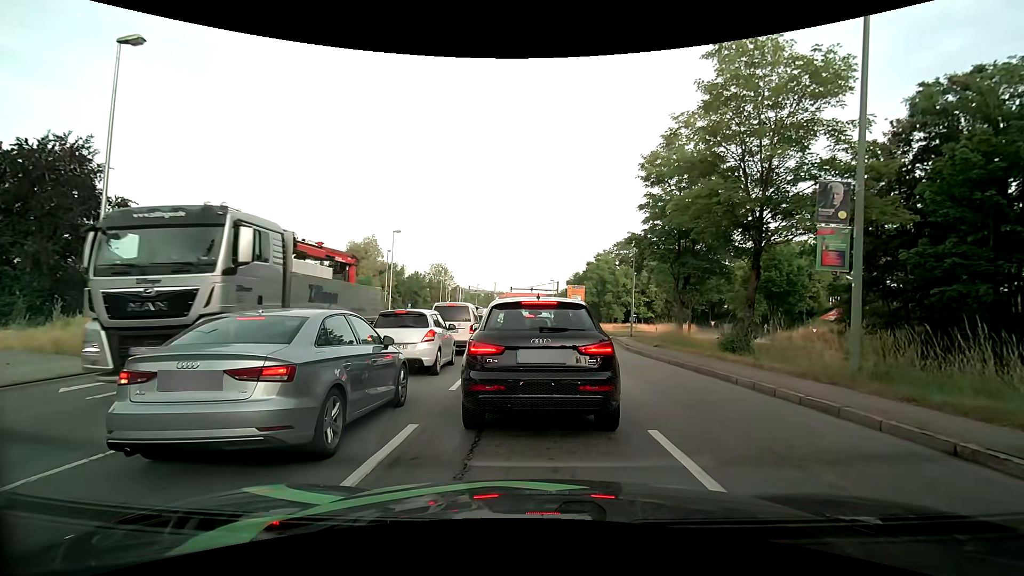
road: primary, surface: asphalt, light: Day
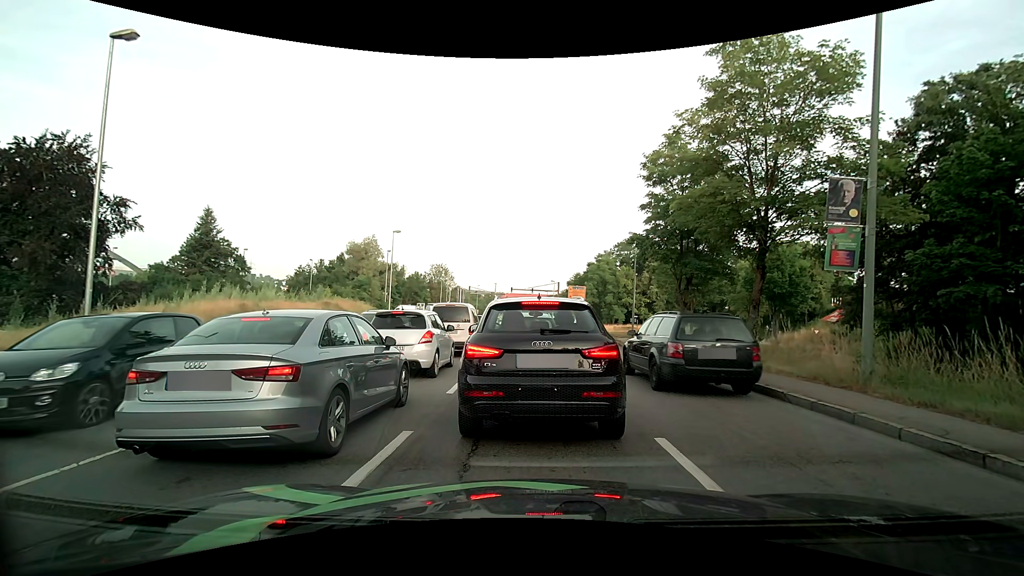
(0.0, +0.4) m; 0°
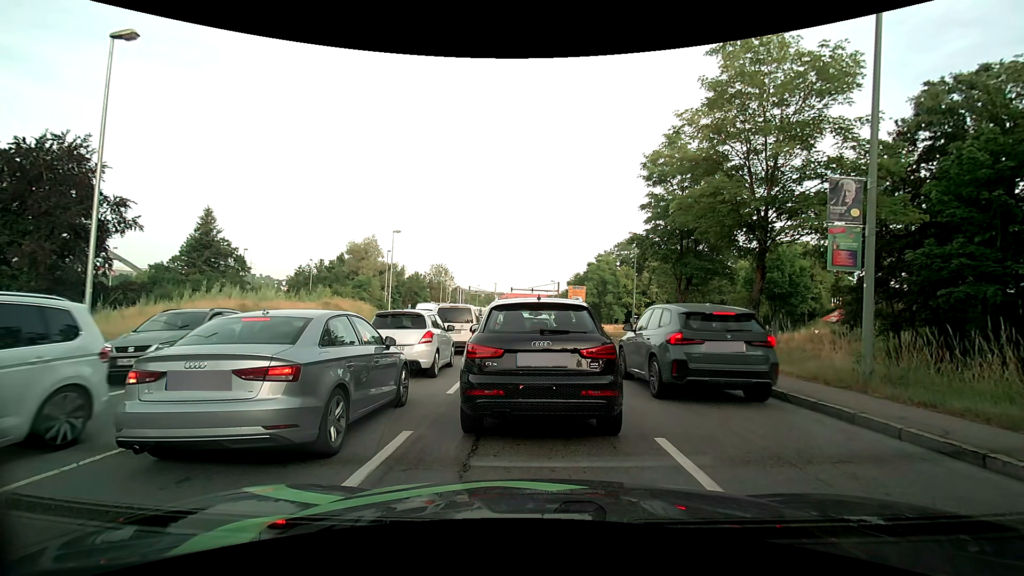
(0.0, 0.0) m; 0°
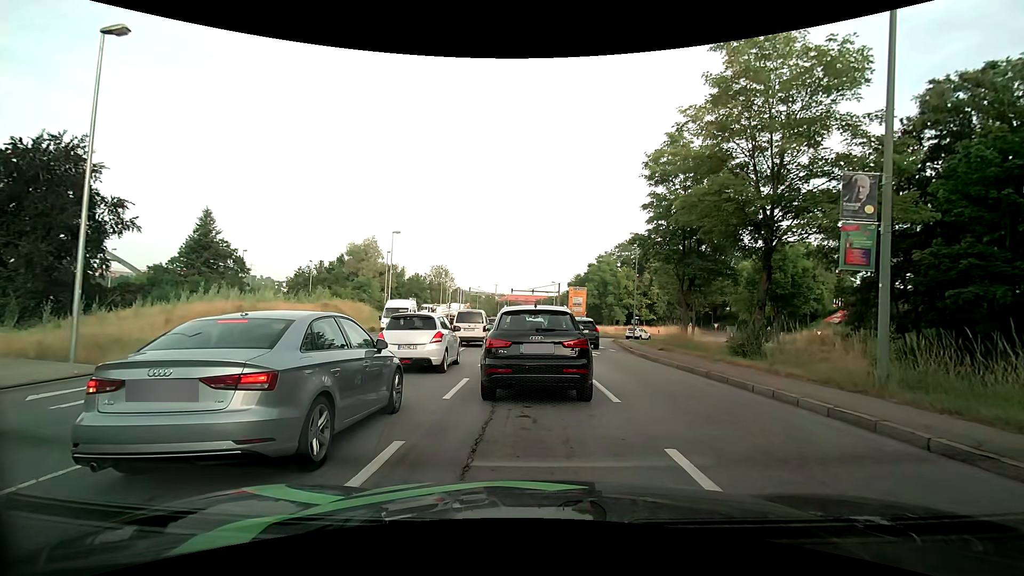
(0.0, +0.4) m; 0°
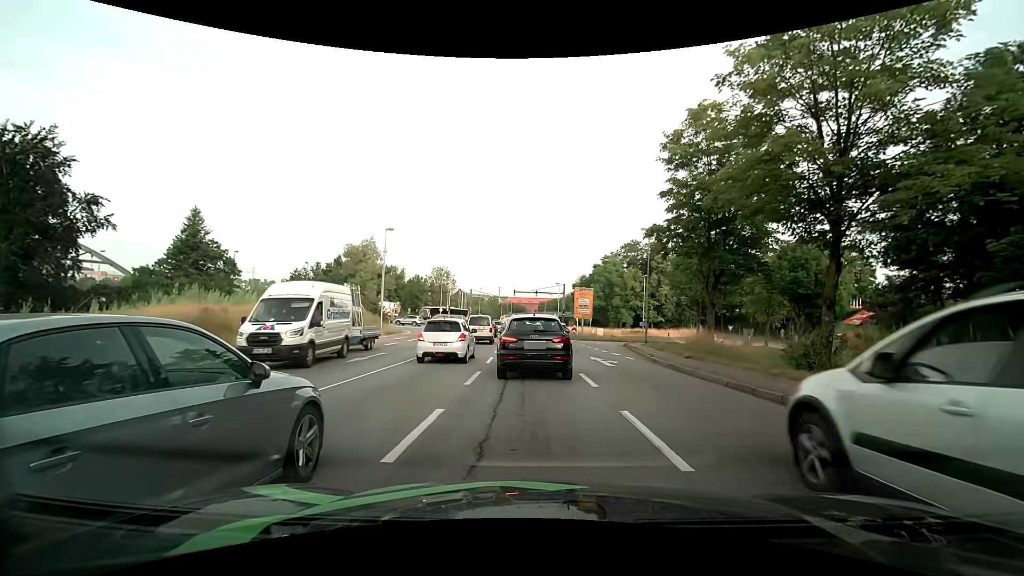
(0.0, +3.7) m; -1°
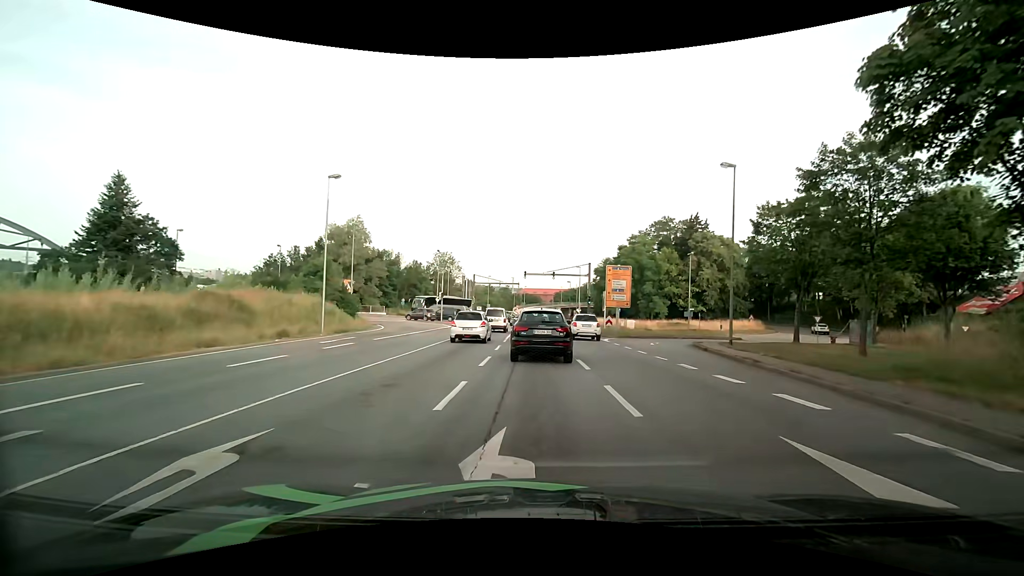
(-0.2, +16.3) m; -2°
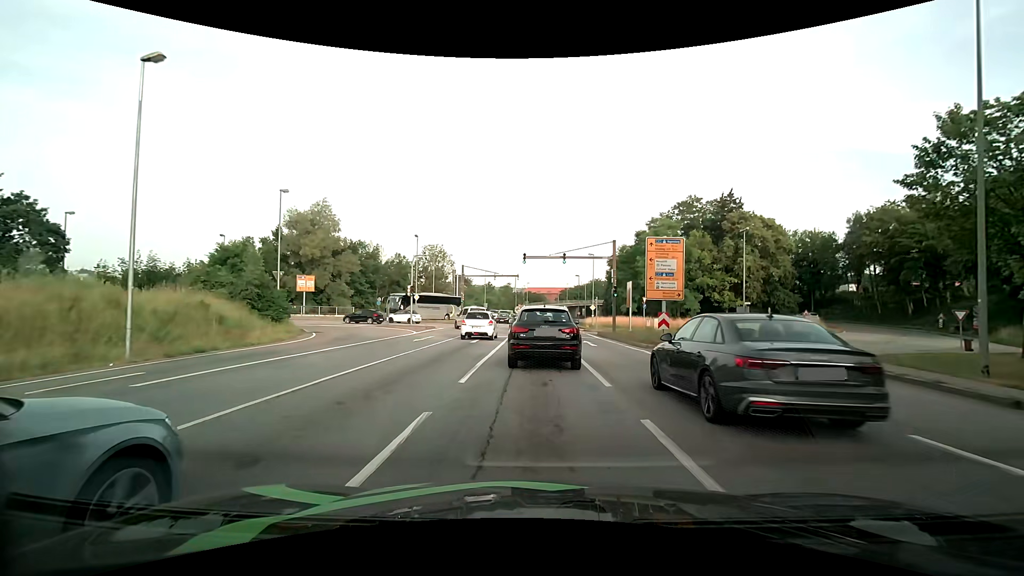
(-0.1, +15.2) m; 0°
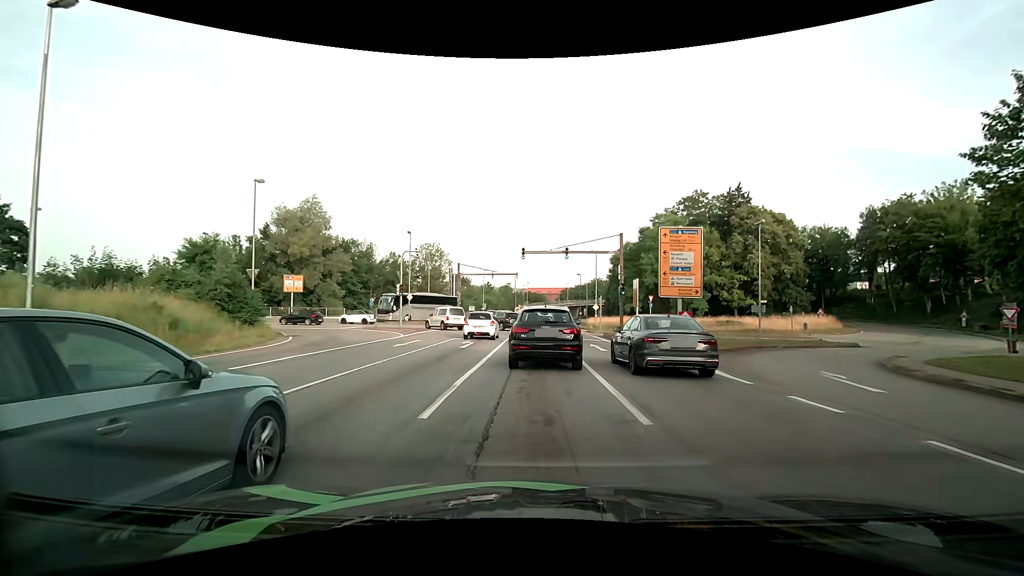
(0.0, +3.2) m; 0°
